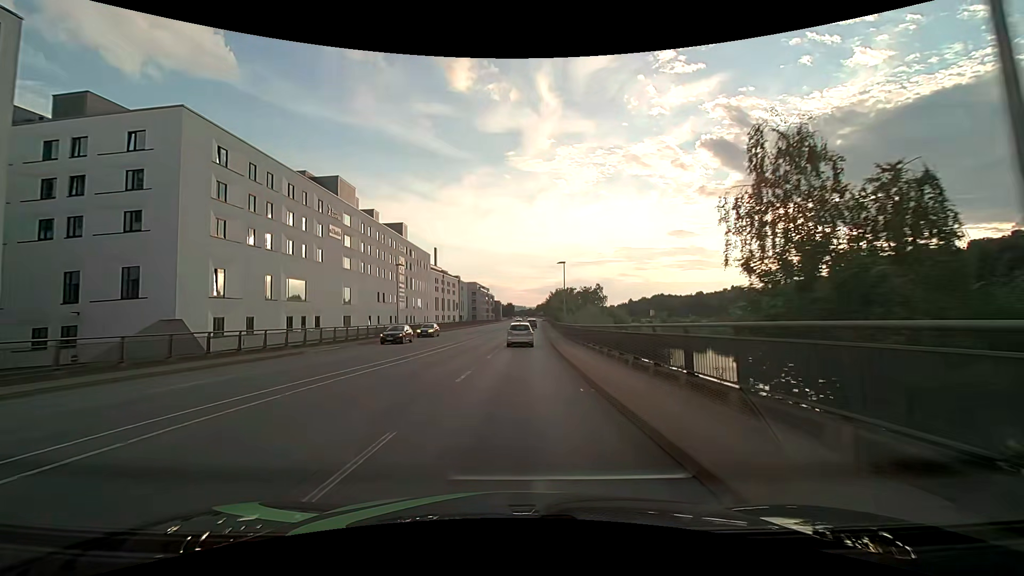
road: primary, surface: asphalt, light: Day
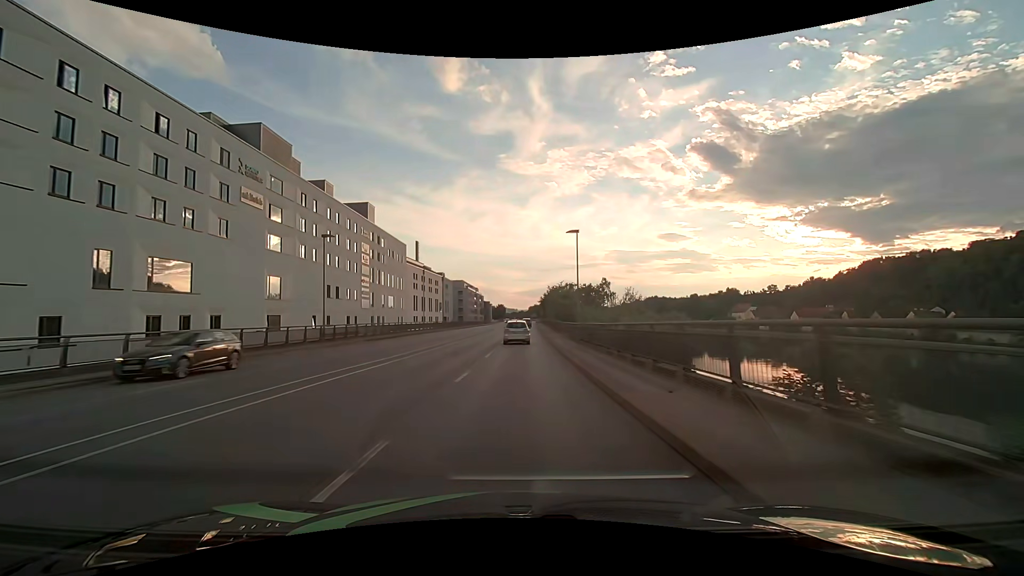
(+0.3, +18.6) m; +1°
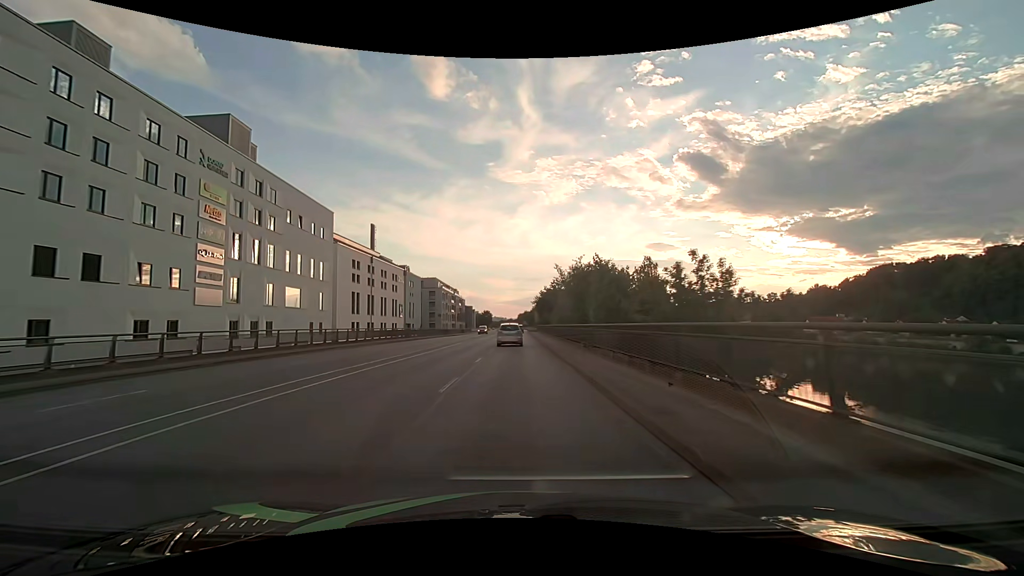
(+0.7, +38.2) m; +2°
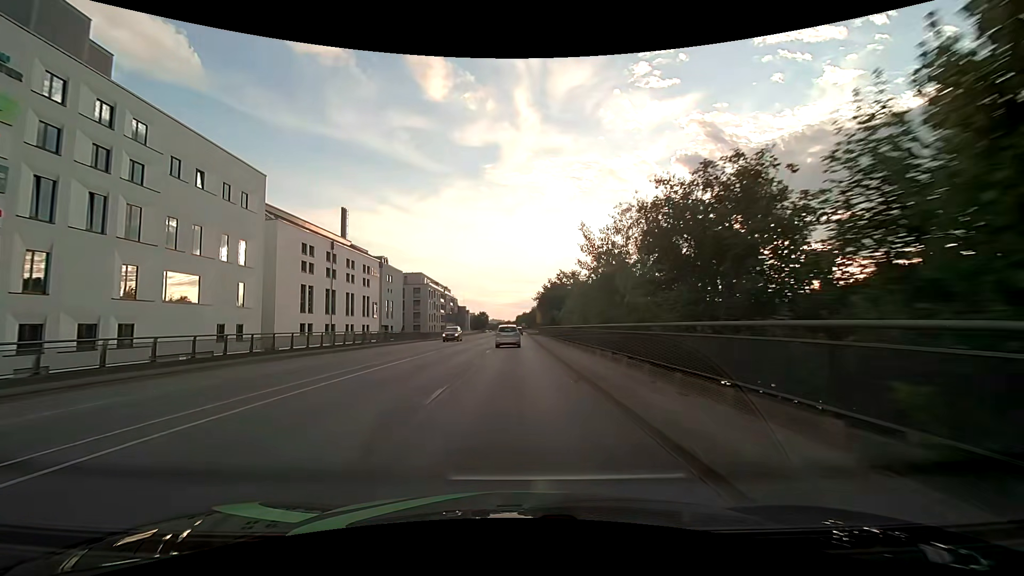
(0.0, +19.2) m; 0°
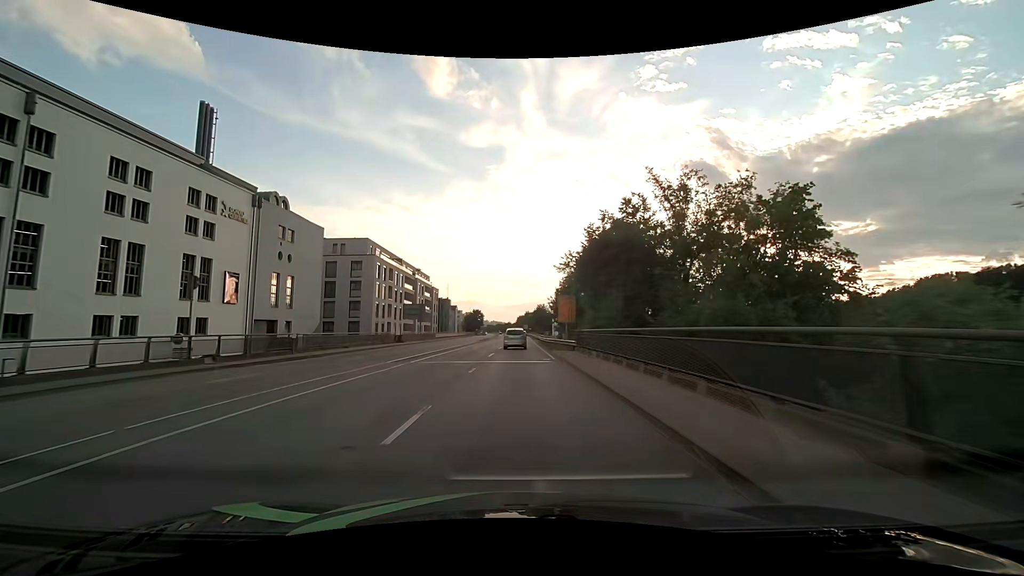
(-0.3, +48.1) m; 0°
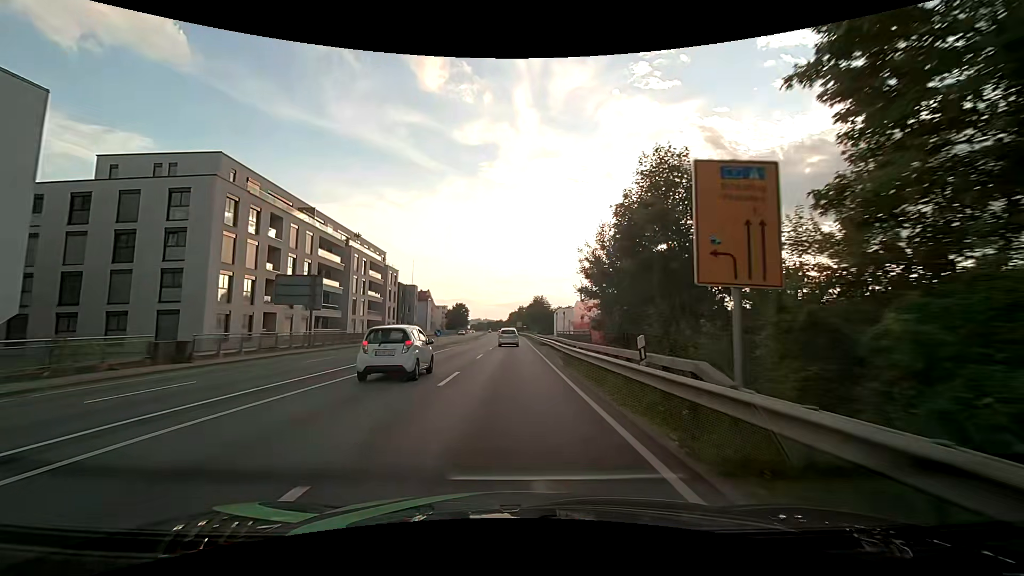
(+0.4, +38.2) m; +1°
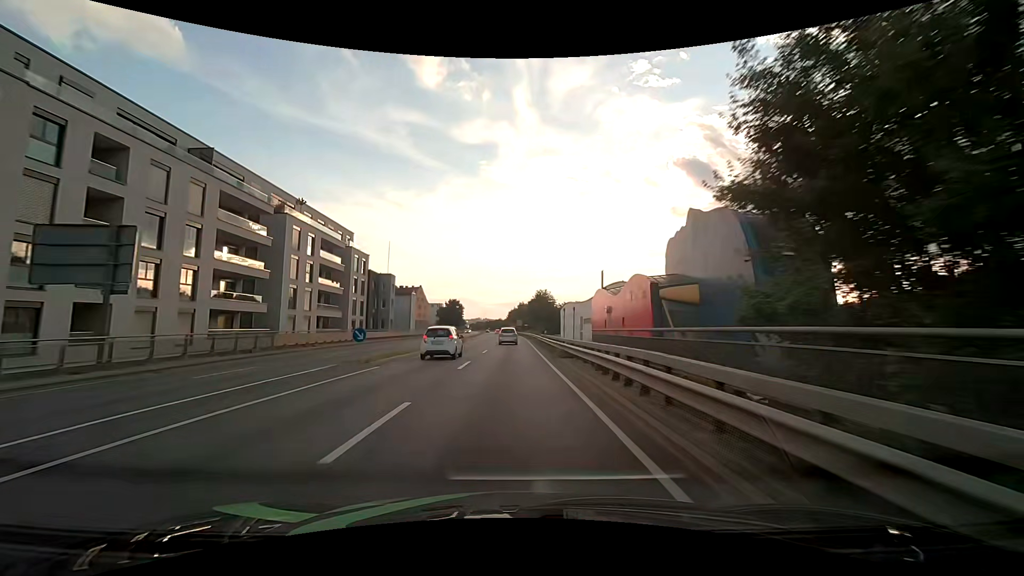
(0.0, +19.2) m; 0°
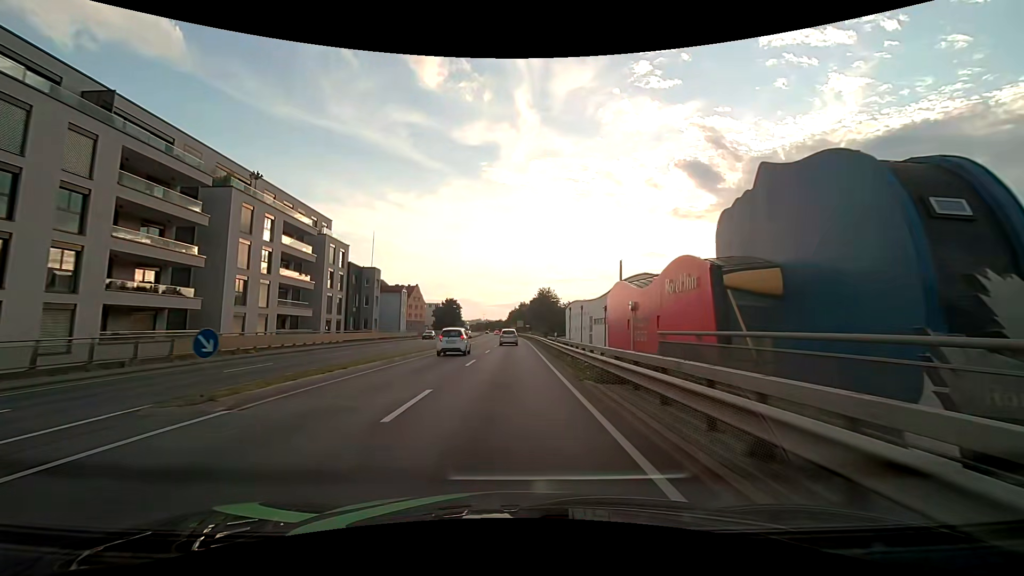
(-0.1, +9.7) m; 0°
(0, +10) (0, +20) (0, +30) (0, +40) (0, +50) (0, +60) (-1, +70) (-1, +80) (-1, +90) (-1, +100) m
